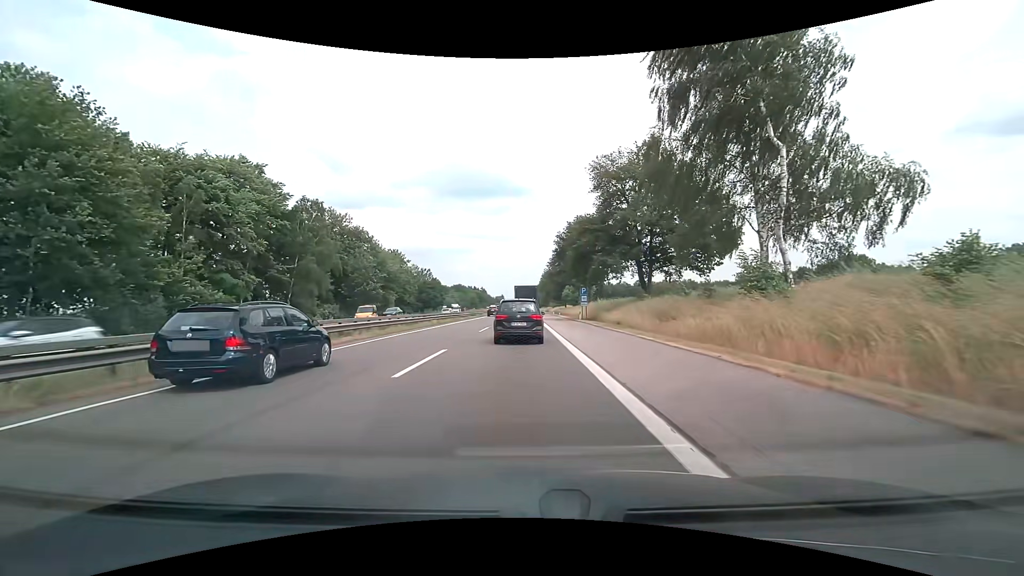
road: motorway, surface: asphalt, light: Day
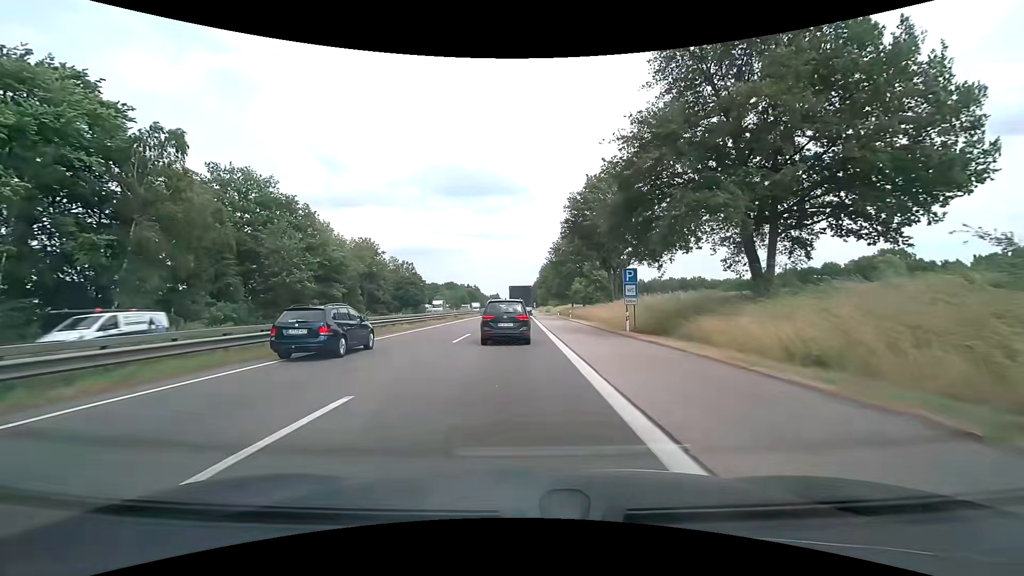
(+0.1, +26.1) m; +1°
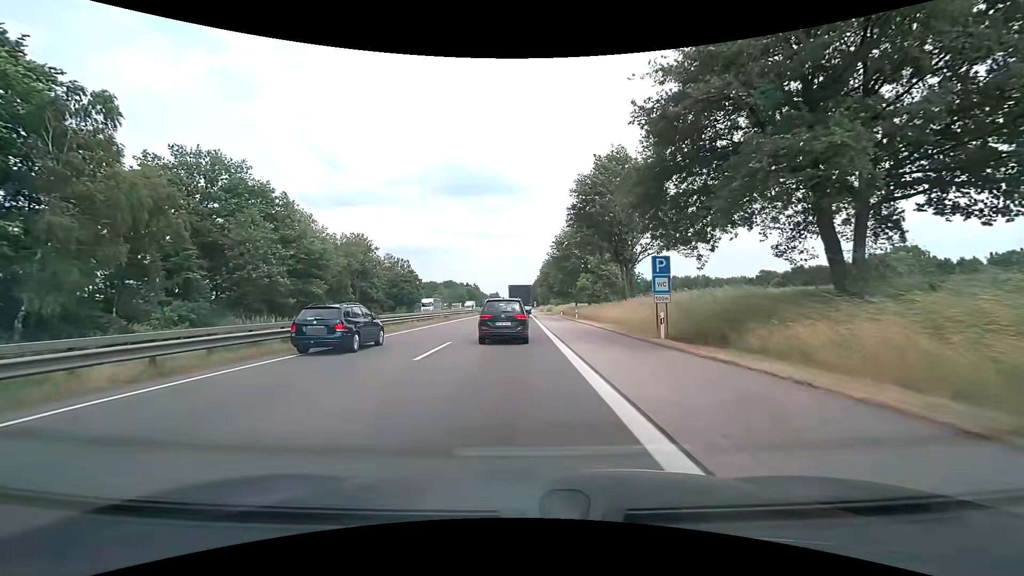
(0.0, +6.7) m; -1°
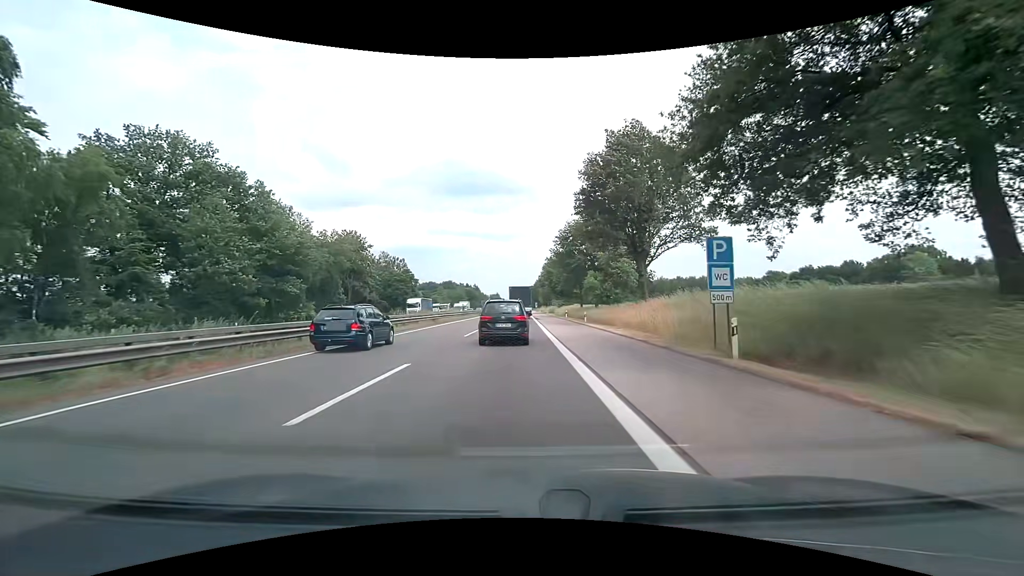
(+0.1, +6.7) m; +1°
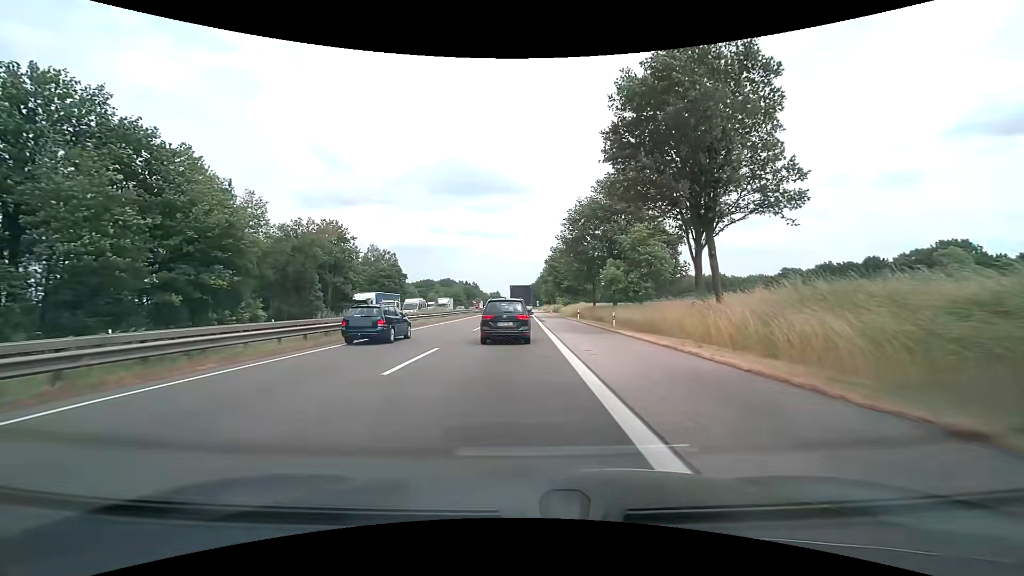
(0.0, +13.6) m; 0°
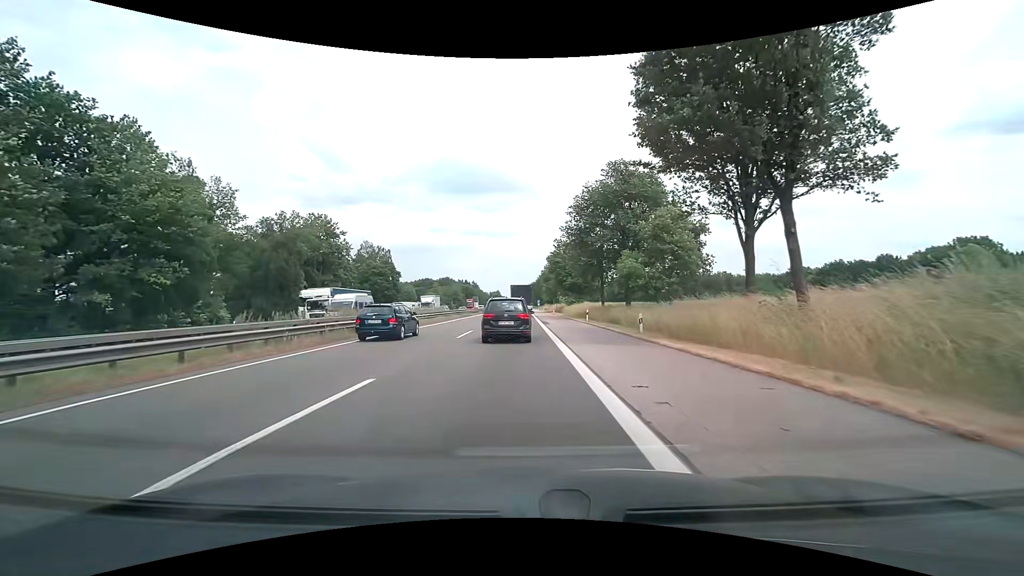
(0.0, +6.9) m; 0°
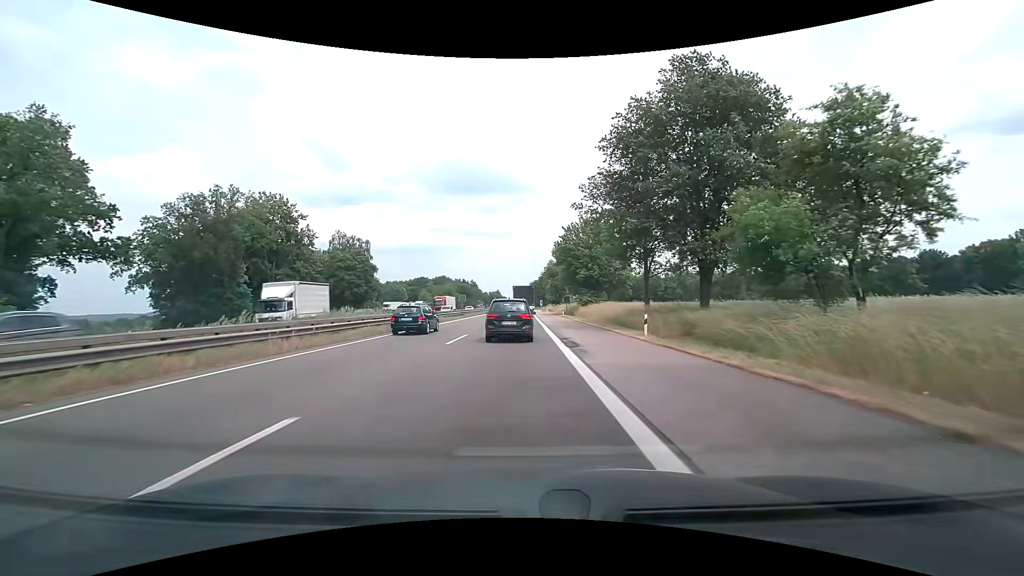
(-0.1, +20.8) m; -1°
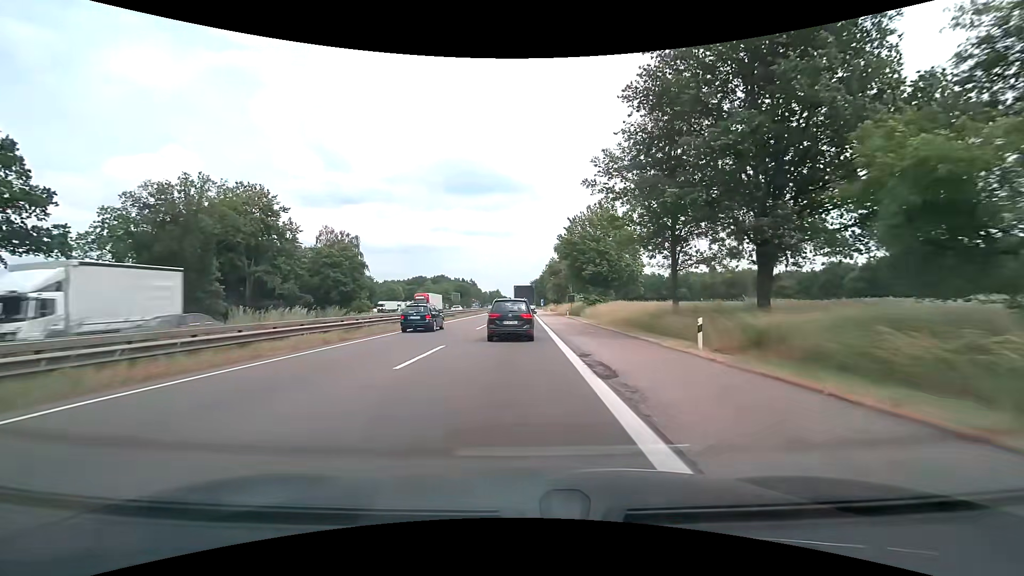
(+0.1, +7.0) m; 0°
(0, +10) (0, +20) (0, +30) (0, +40) (0, +50) (0, +60) (0, +70) (0, +80) (0, +90) (0, +100) m
